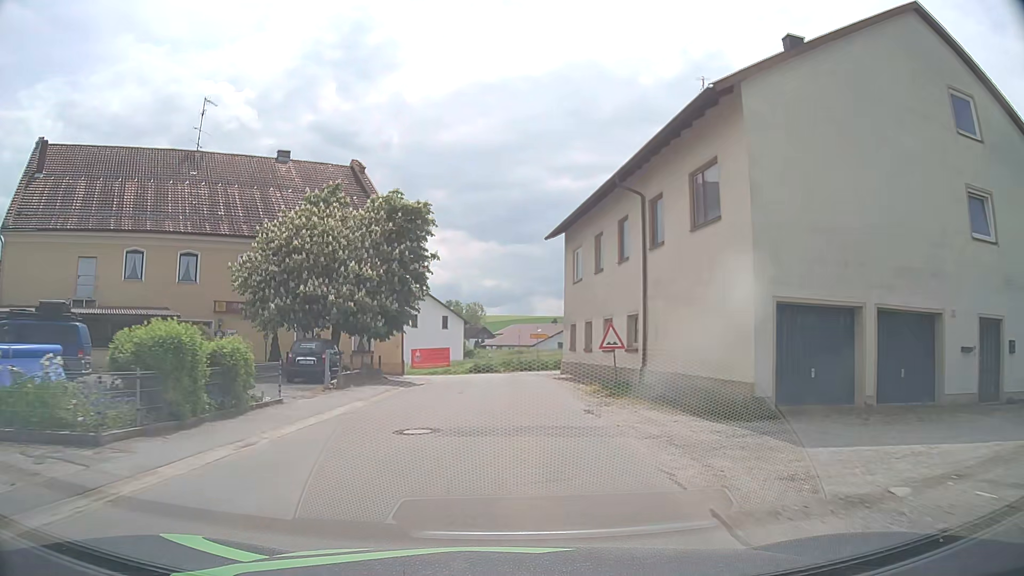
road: tertiary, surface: asphalt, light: Day
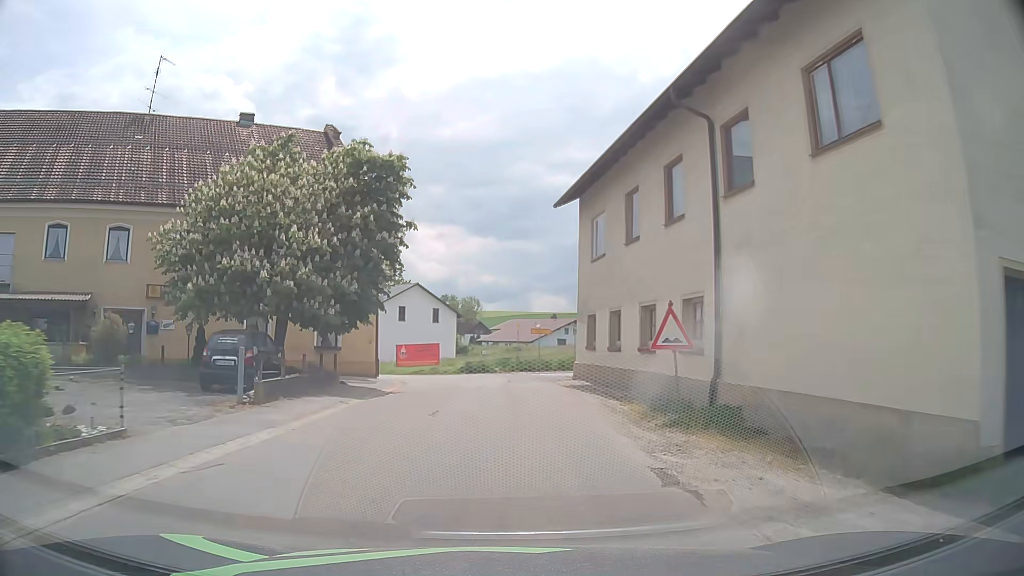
(0.0, +6.7) m; +1°
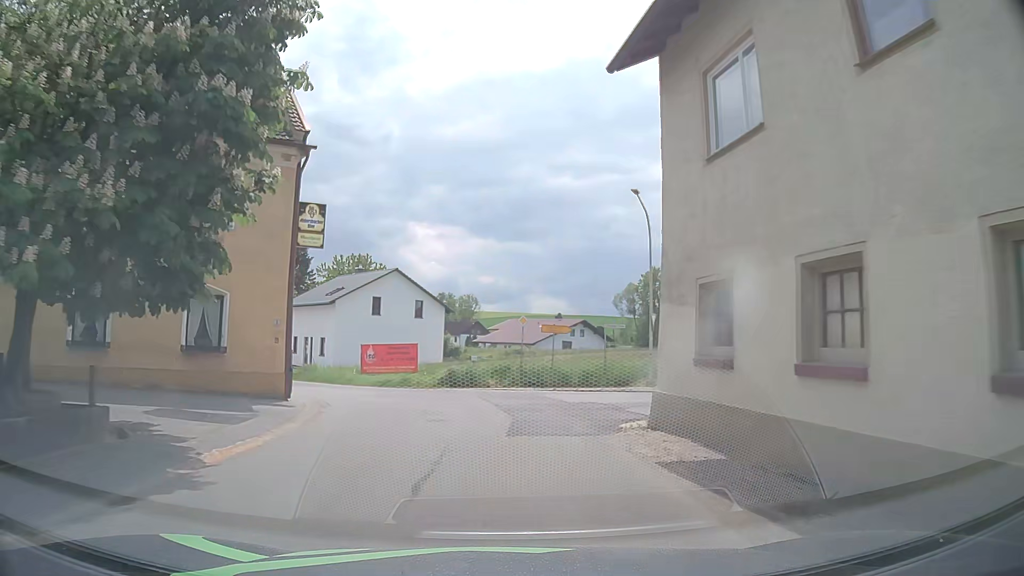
(0.0, +12.7) m; 0°
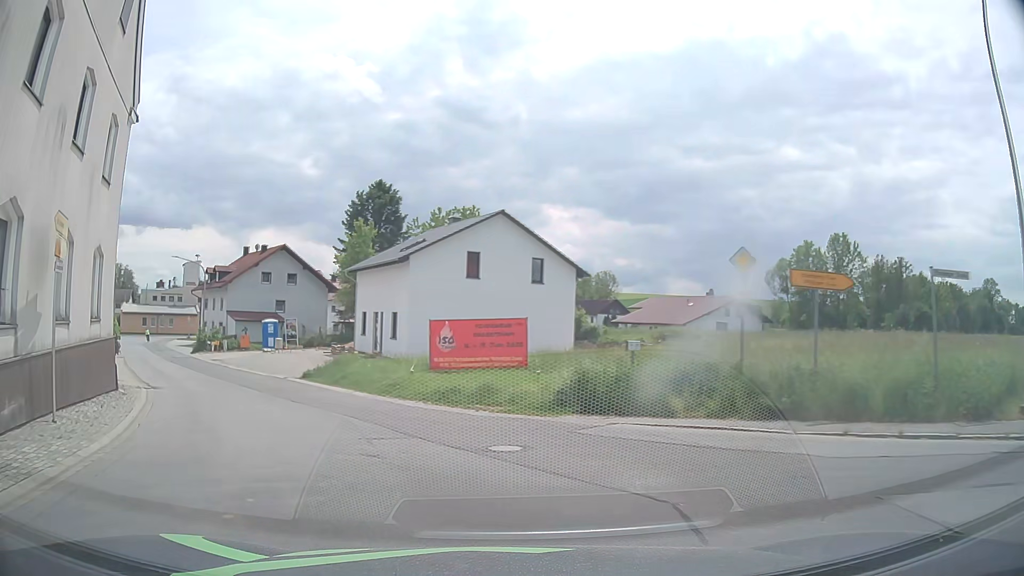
(-0.9, +17.0) m; -11°
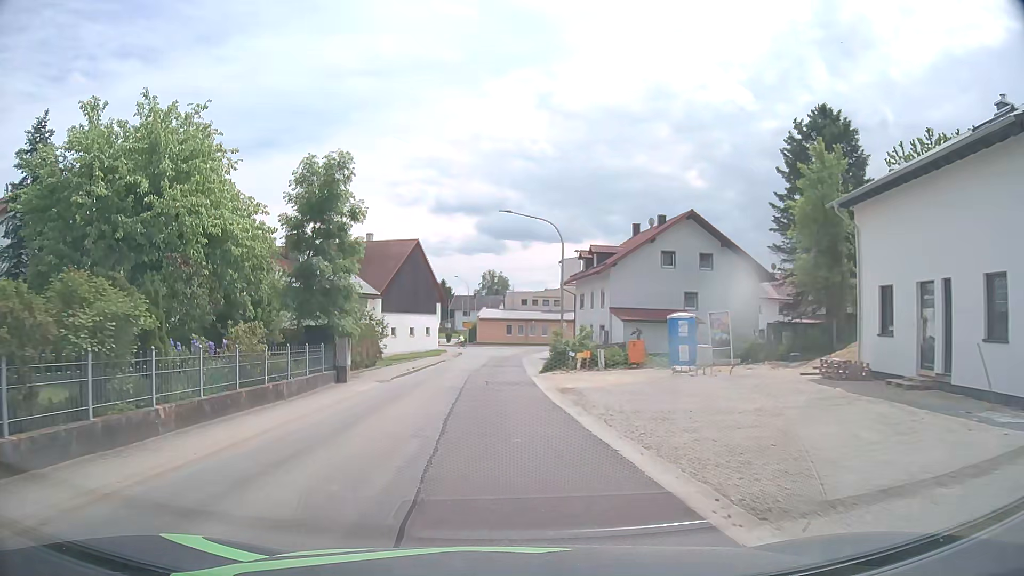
(-7.5, +21.5) m; -35°
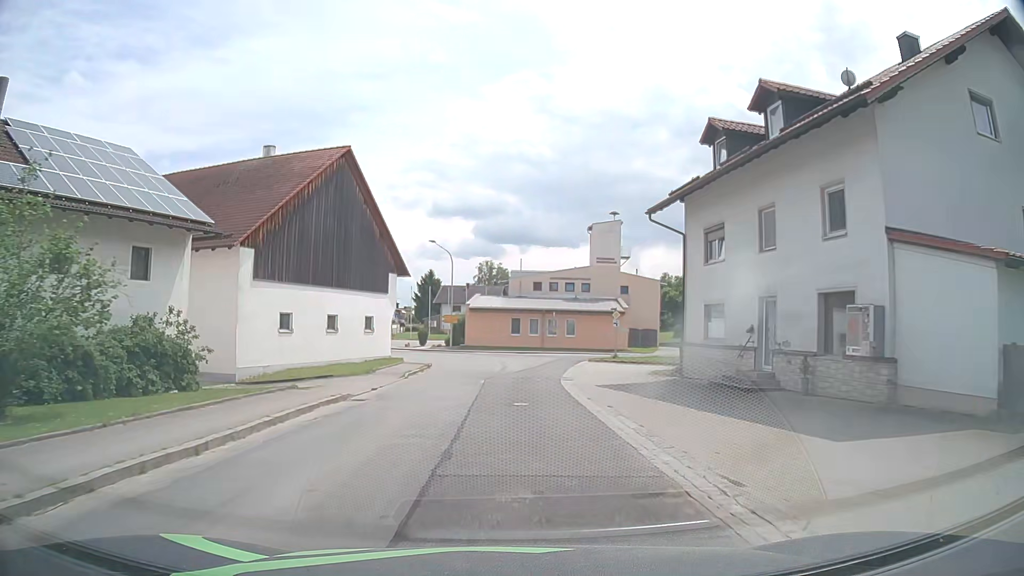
(-0.1, +34.0) m; +1°
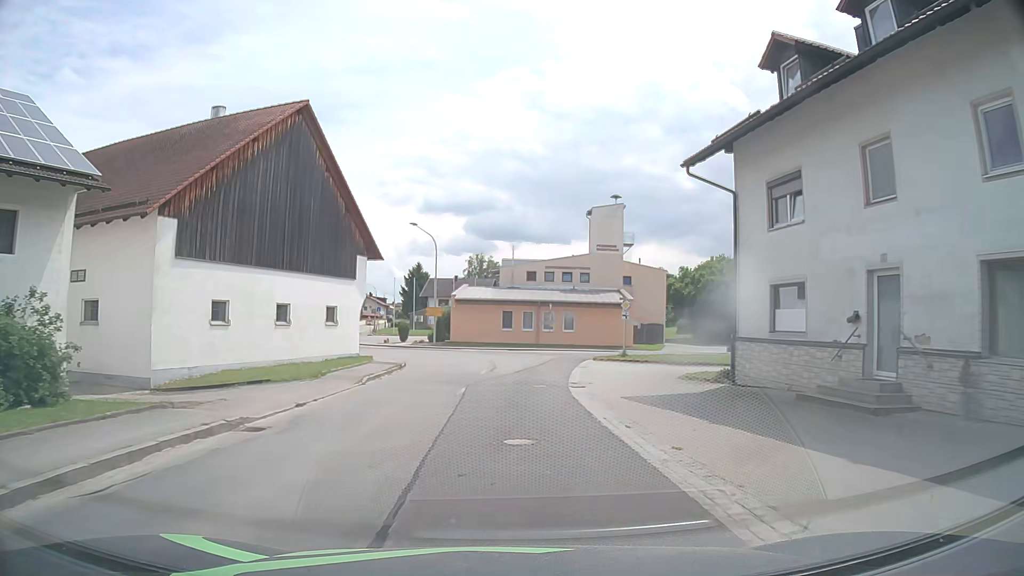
(0.0, +6.7) m; +1°
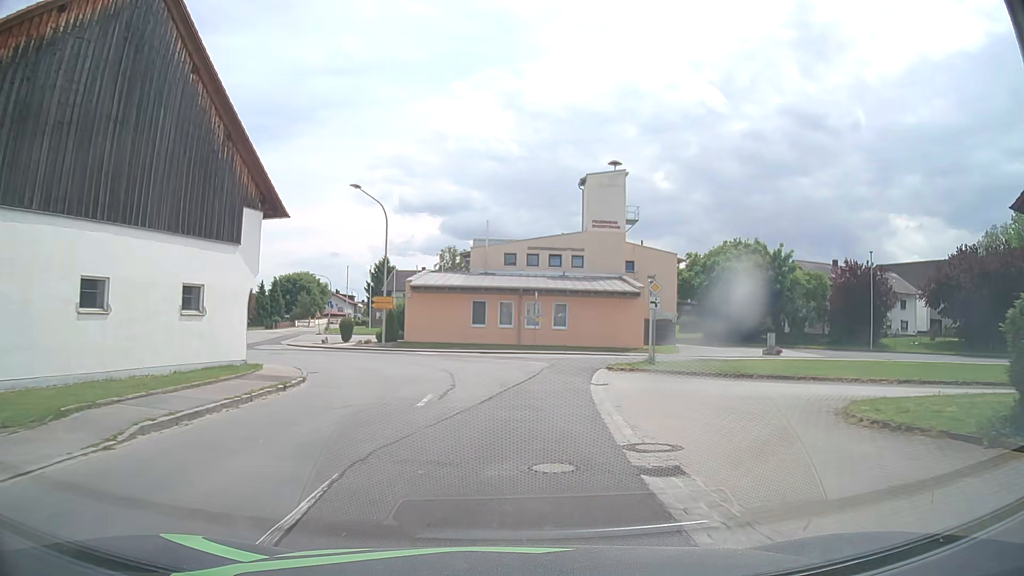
(+0.2, +12.9) m; +2°
(0, +10) (0, +20) (-3, +29) (-10, +36) (-20, +39) (-30, +40) (-40, +40) (-50, +40) (-60, +40) (-70, +40) m
